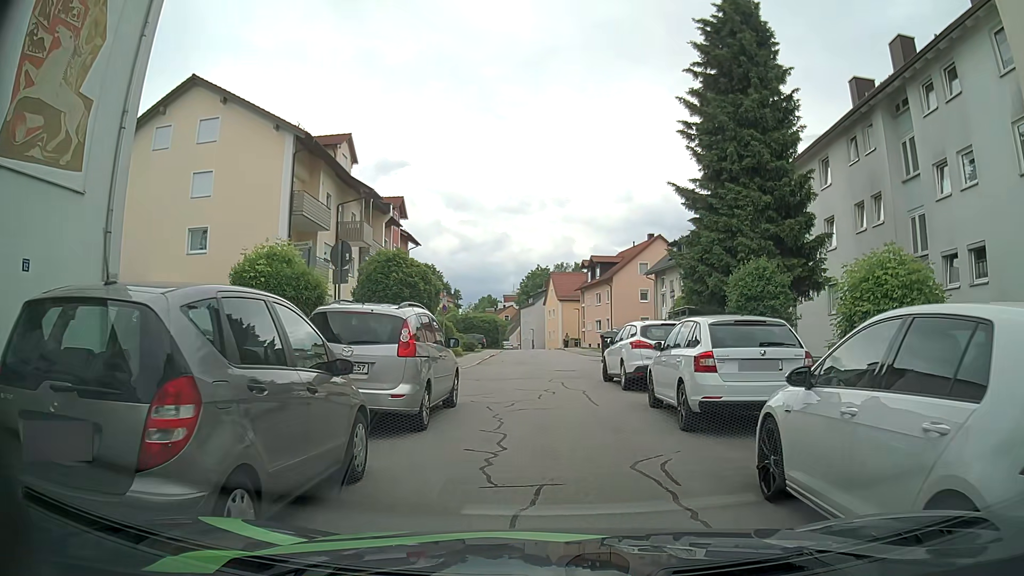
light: Day
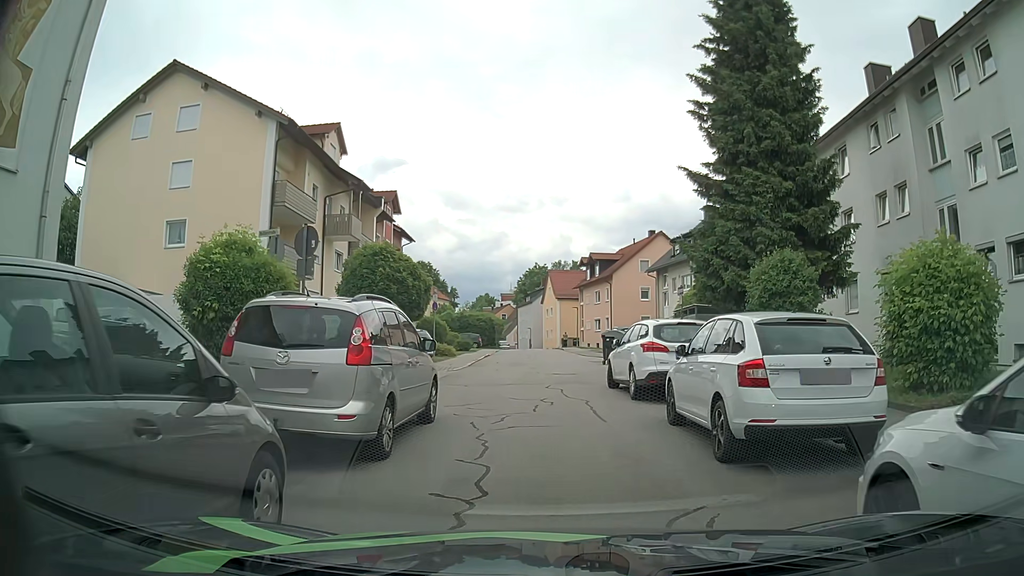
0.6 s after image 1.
(0.0, +2.0) m; +1°
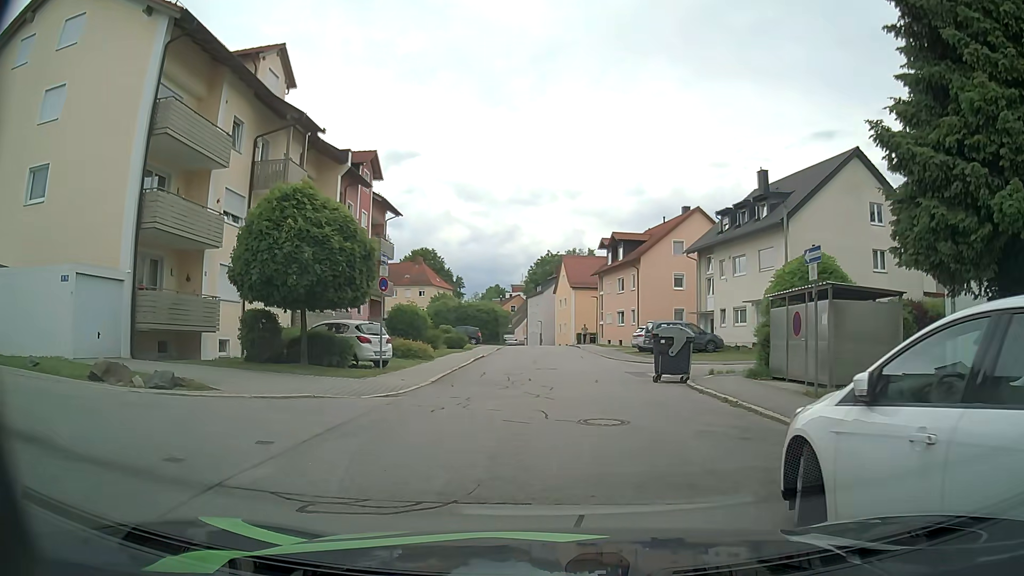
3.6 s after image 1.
(-0.1, +11.2) m; -2°
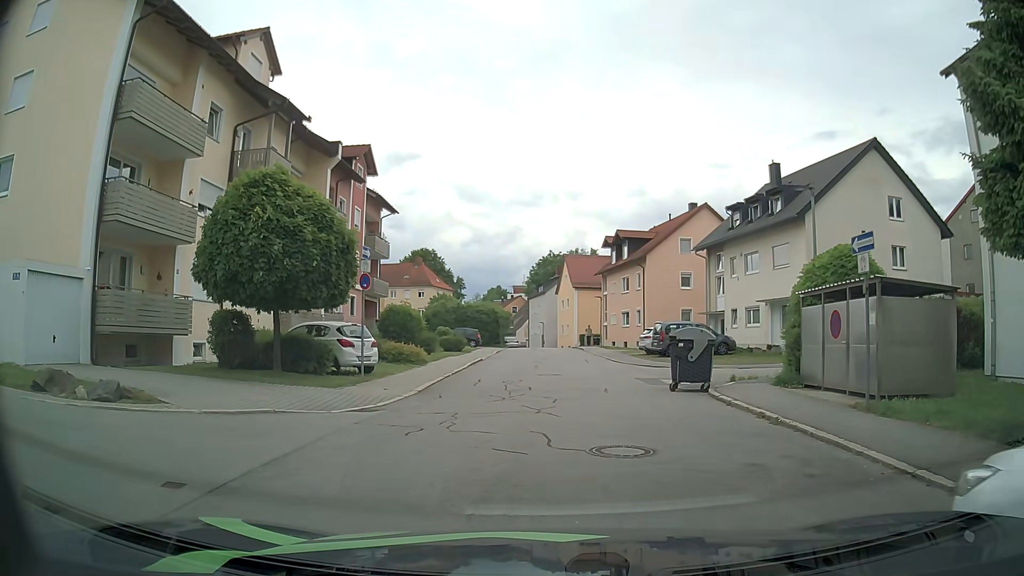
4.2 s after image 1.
(0.0, +2.1) m; +1°
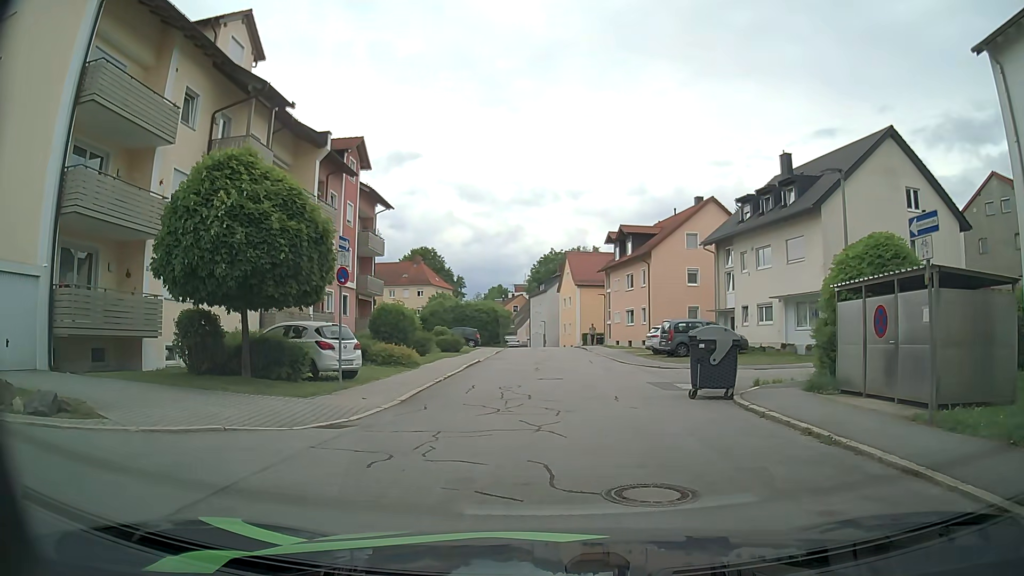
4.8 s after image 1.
(0.0, +1.9) m; +2°
